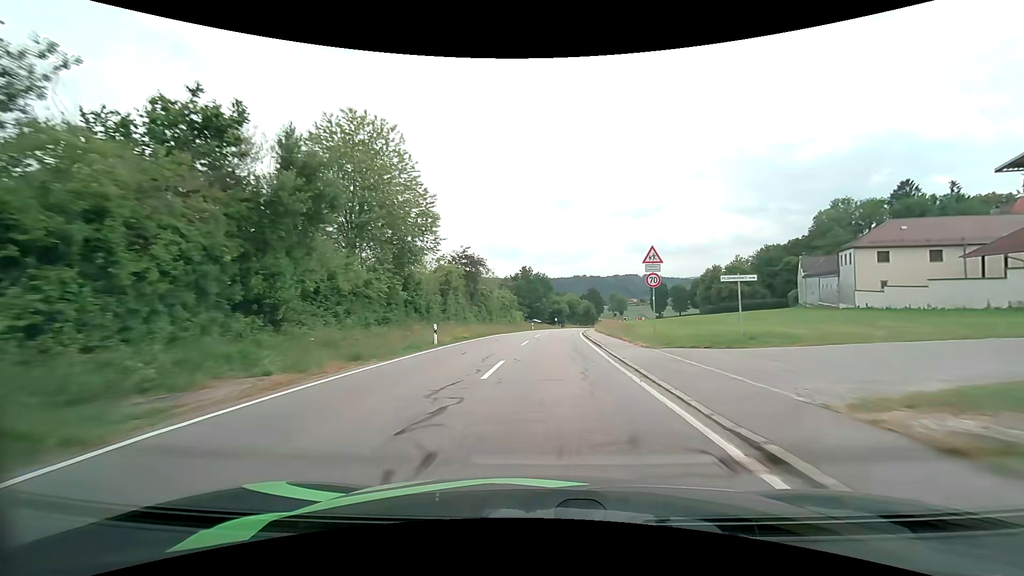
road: tertiary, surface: asphalt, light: Day
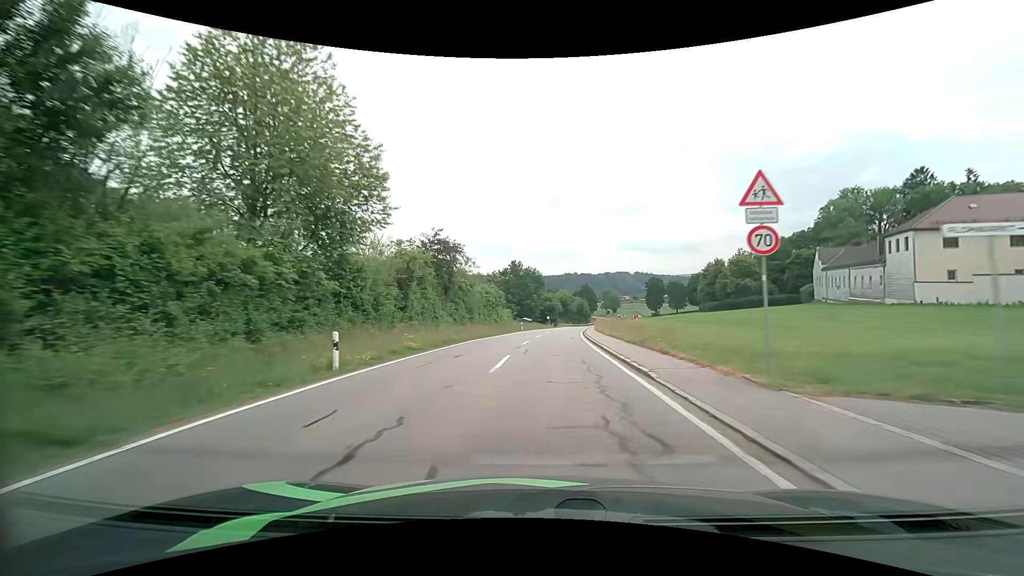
(+0.1, +10.8) m; +1°
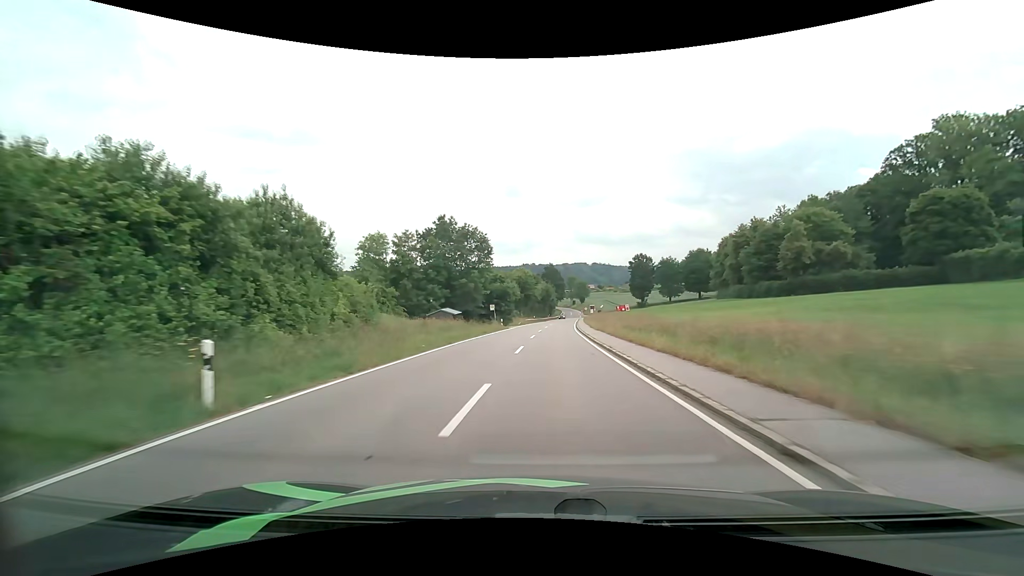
(+2.4, +54.1) m; +5°
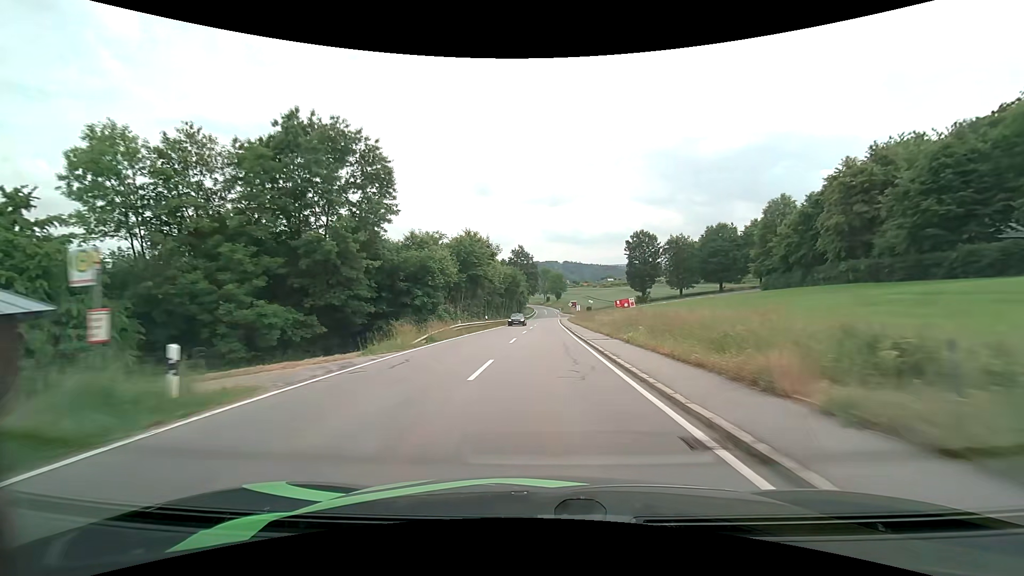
(+1.4, +43.6) m; +3°
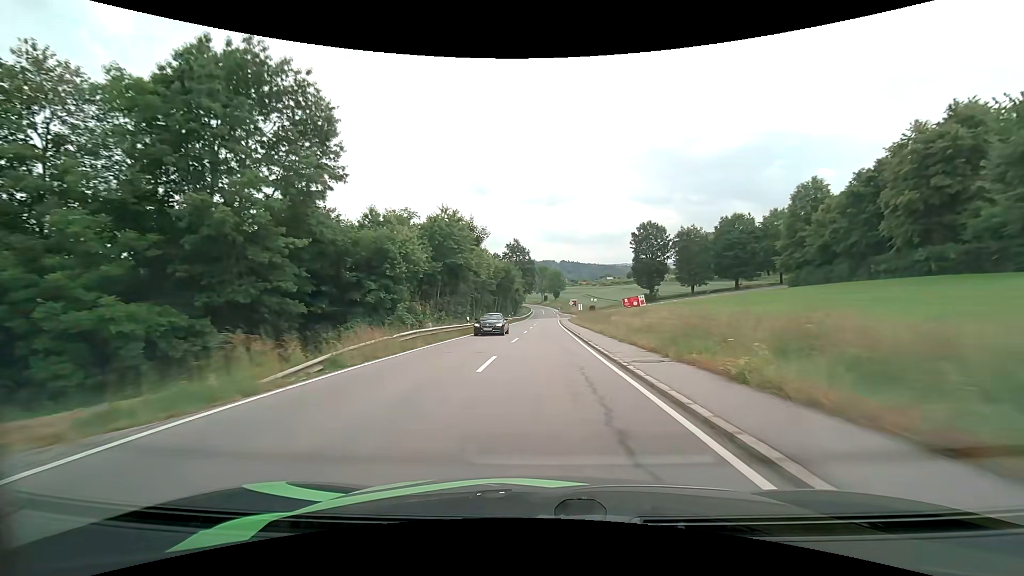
(0.0, +10.9) m; 0°
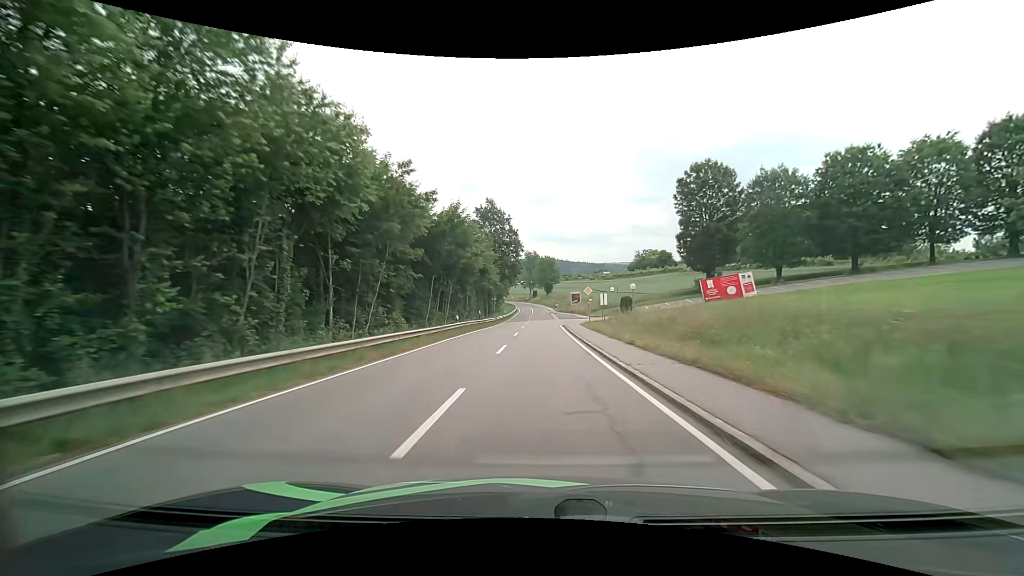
(+0.3, +42.4) m; +1°
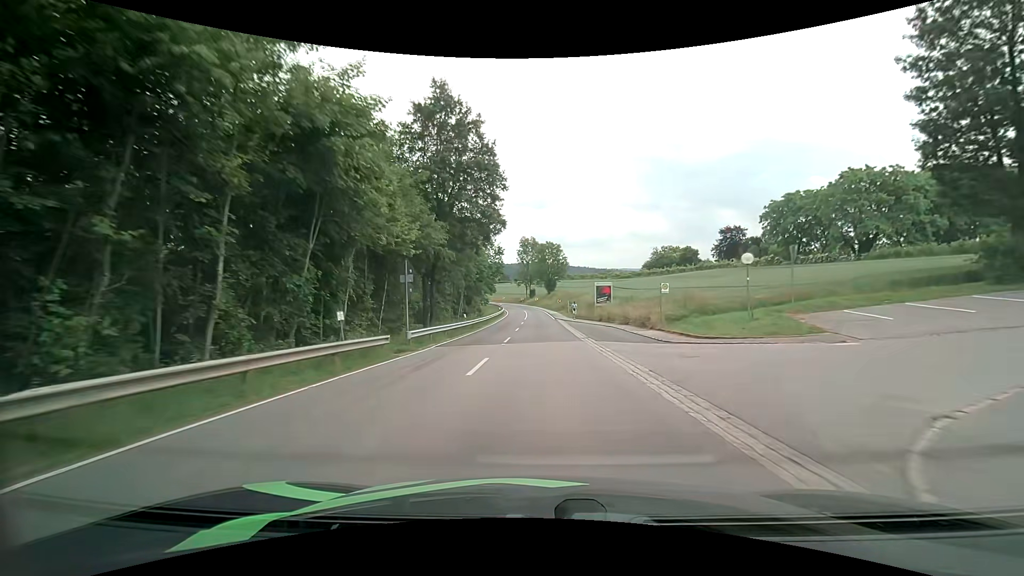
(0.0, +41.9) m; 0°
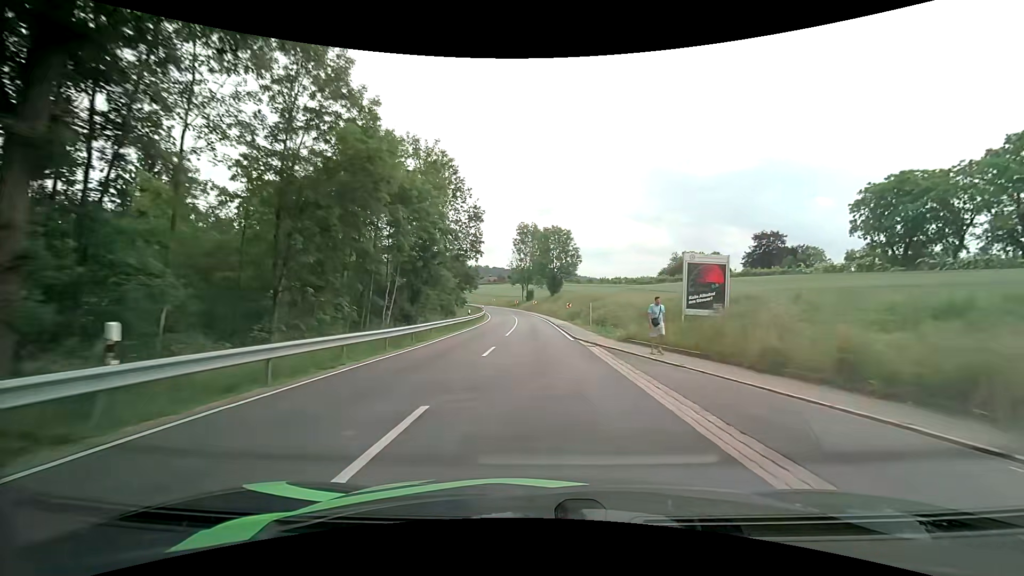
(-0.1, +31.3) m; 0°
(0, +10) (0, +20) (0, +30) (0, +40) (0, +50) (-1, +60) (-2, +70) (-3, +80) (-5, +90) (-7, +99) m
